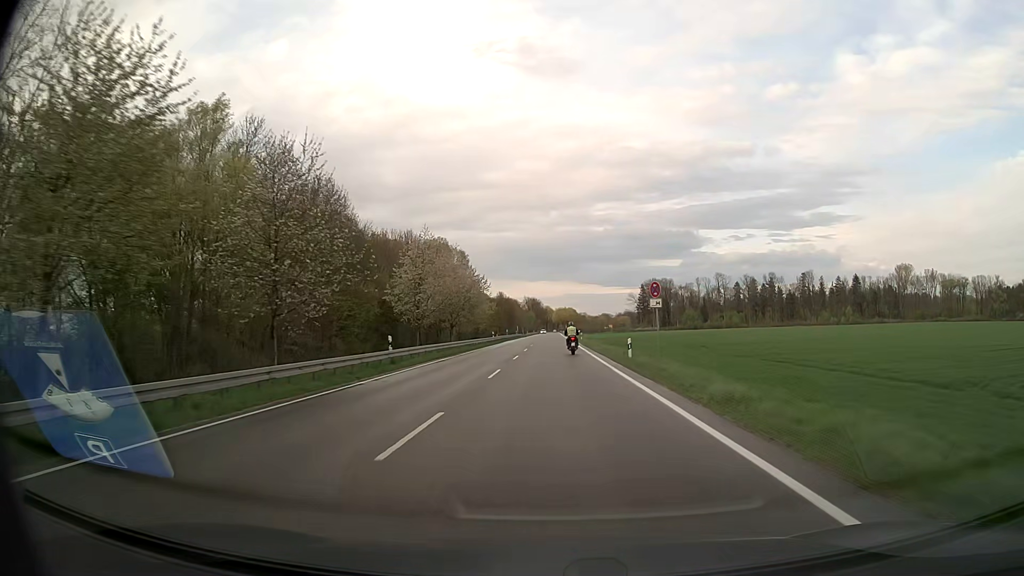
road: secondary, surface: asphalt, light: Day
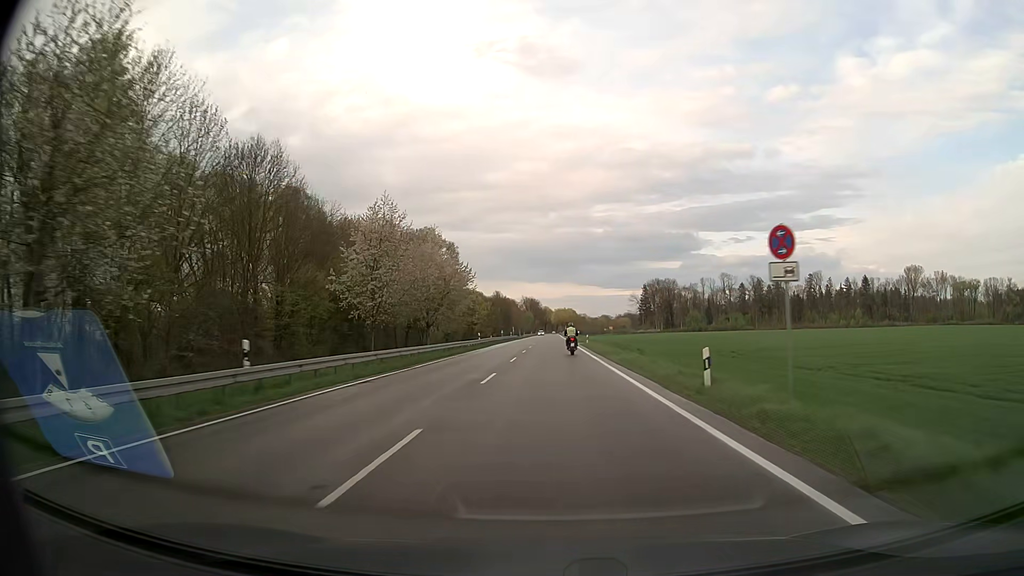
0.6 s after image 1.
(0.0, +14.1) m; 0°
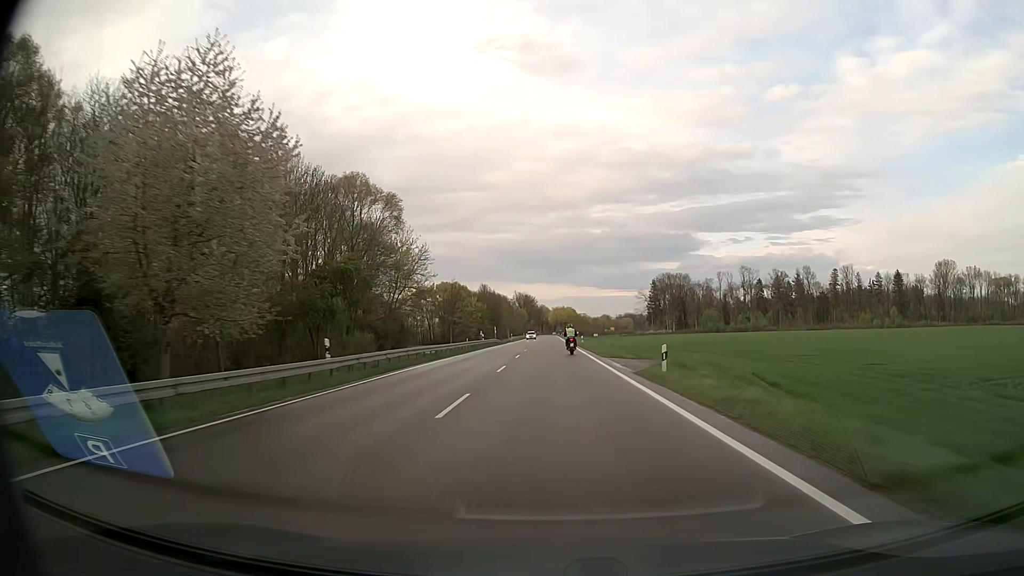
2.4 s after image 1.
(+0.1, +43.0) m; 0°
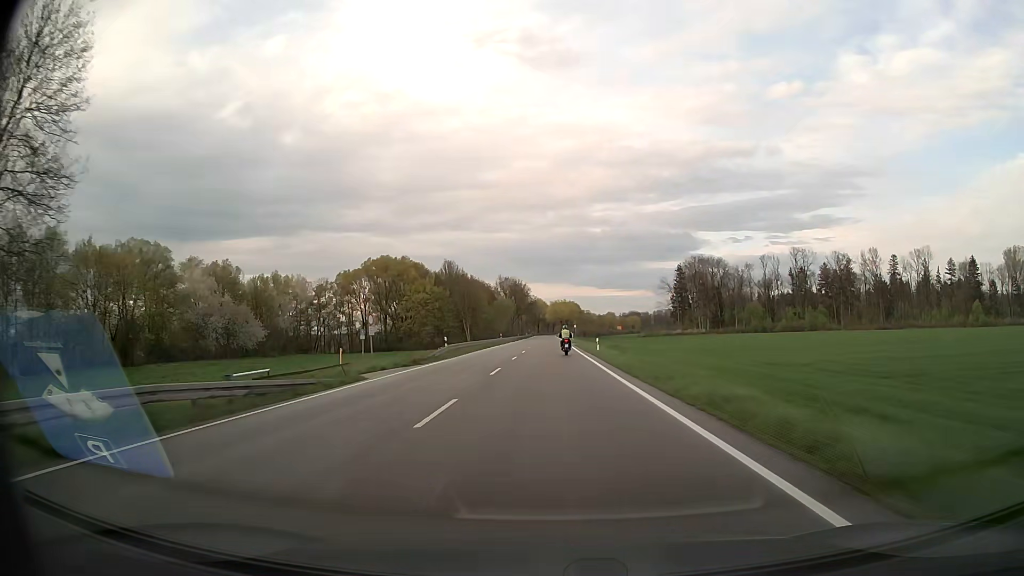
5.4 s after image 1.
(+0.2, +73.3) m; 0°
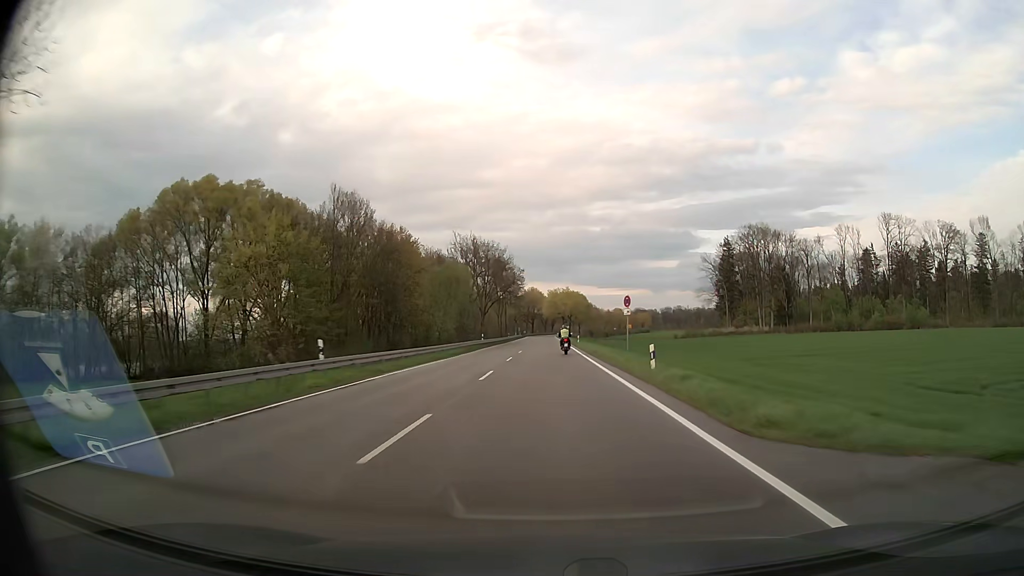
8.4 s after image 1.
(+0.2, +75.1) m; 0°
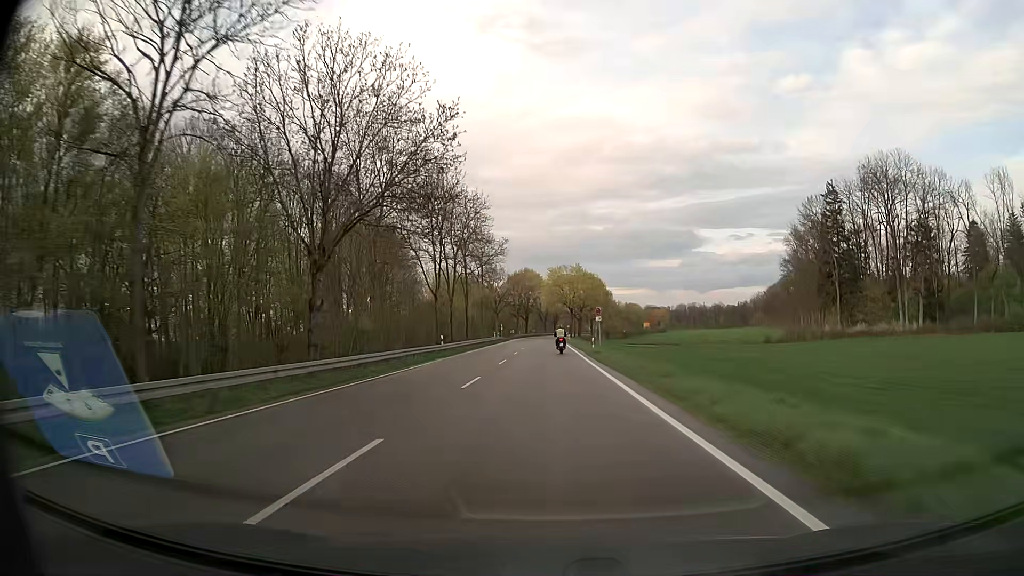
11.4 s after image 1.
(0.0, +74.8) m; 0°
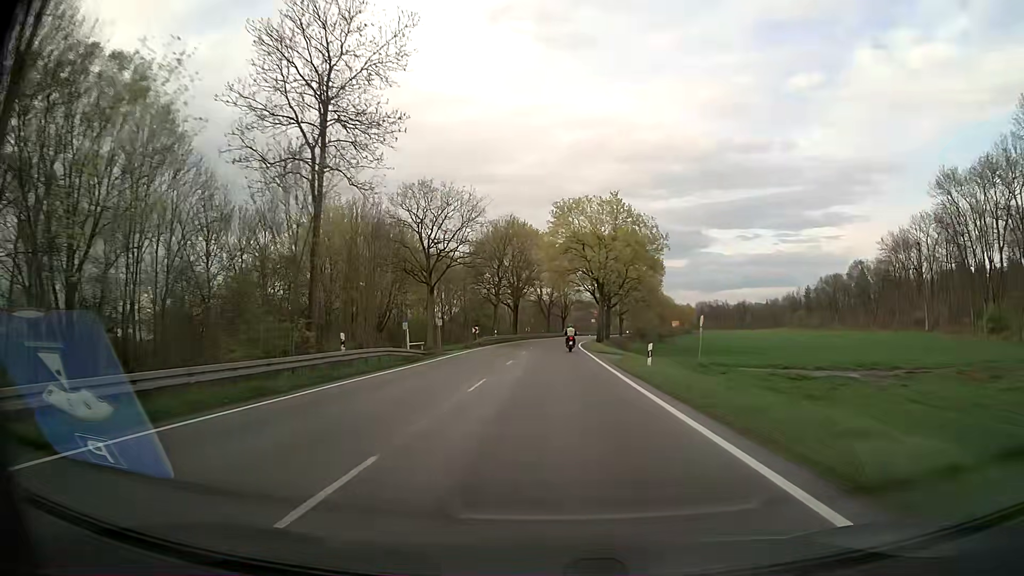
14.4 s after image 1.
(-0.3, +73.5) m; 0°
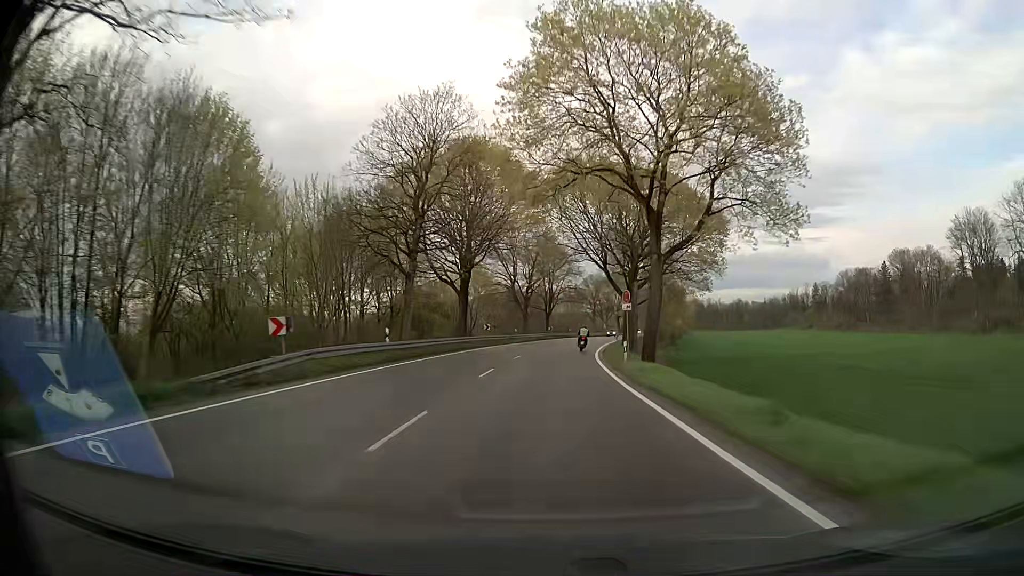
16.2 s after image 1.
(+0.2, +44.0) m; +1°
(0, +10) (0, +20) (+1, +30) (+1, +40) (+2, +50) (+3, +60) (+4, +70) (+6, +80) (+7, +90) (+9, +99) m
